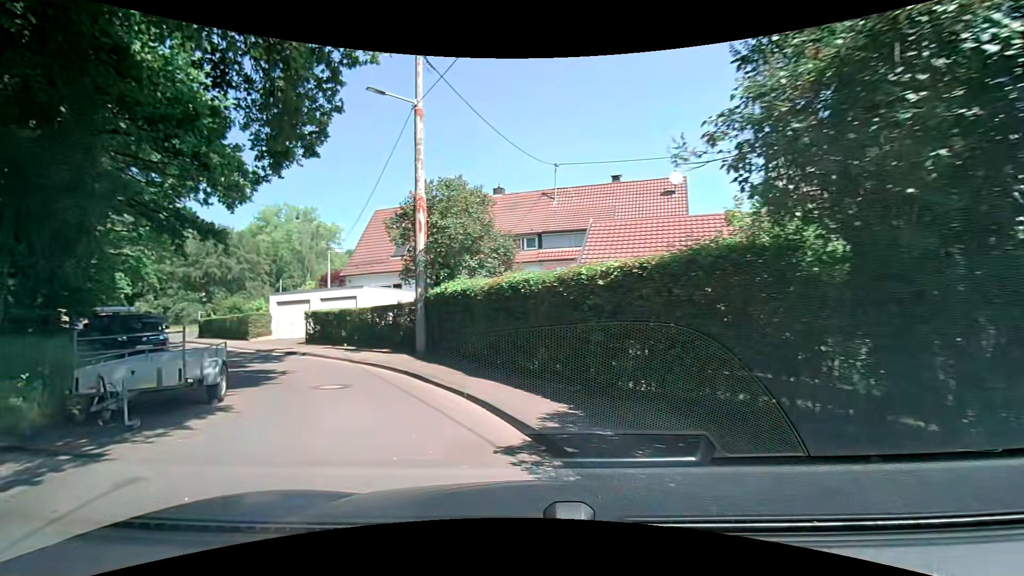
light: Day
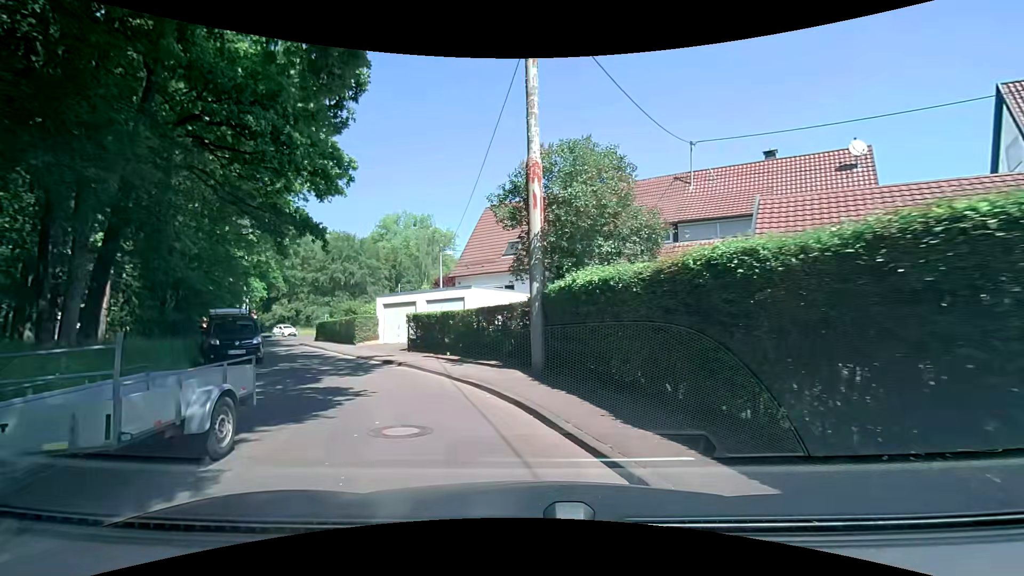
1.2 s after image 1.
(-0.4, +4.1) m; -13°
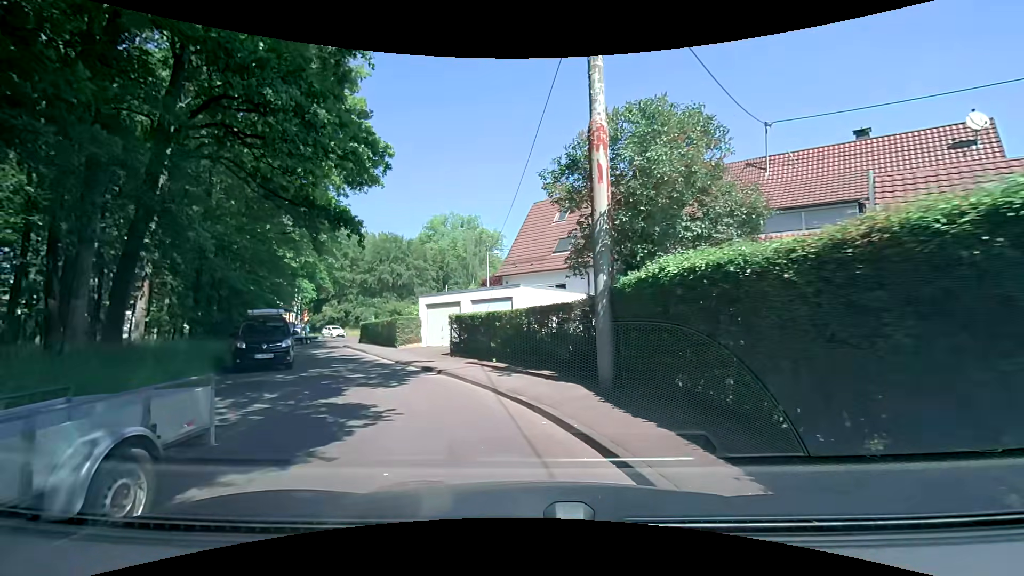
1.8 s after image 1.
(-0.1, +2.2) m; -5°
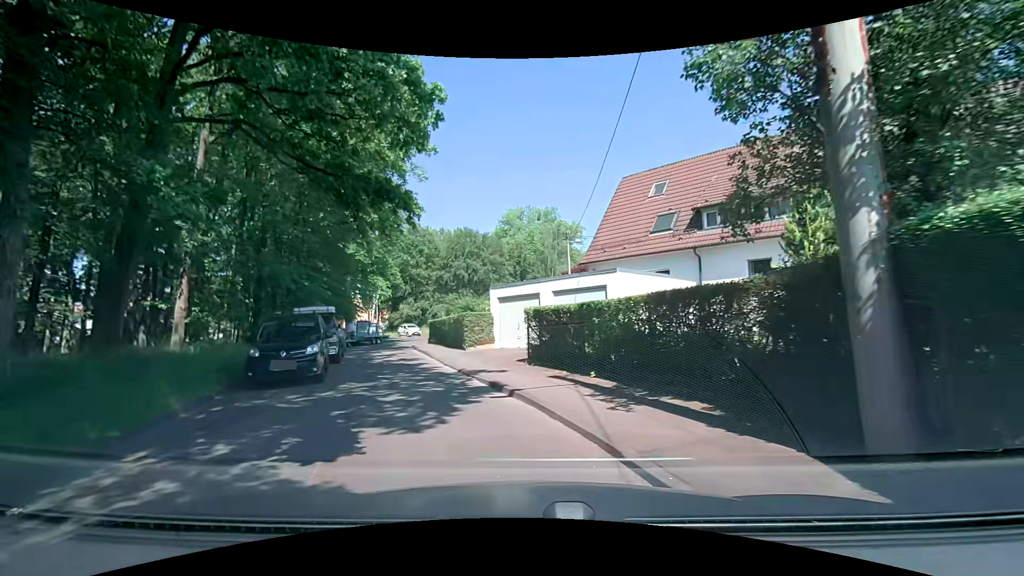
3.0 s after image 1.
(-0.3, +4.7) m; -9°
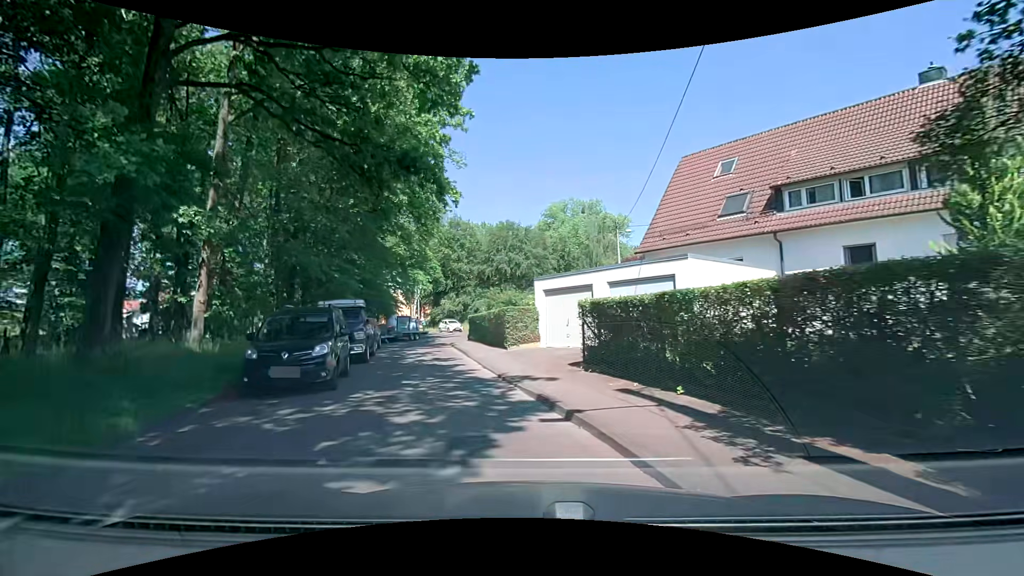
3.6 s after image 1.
(-0.1, +2.5) m; -5°
